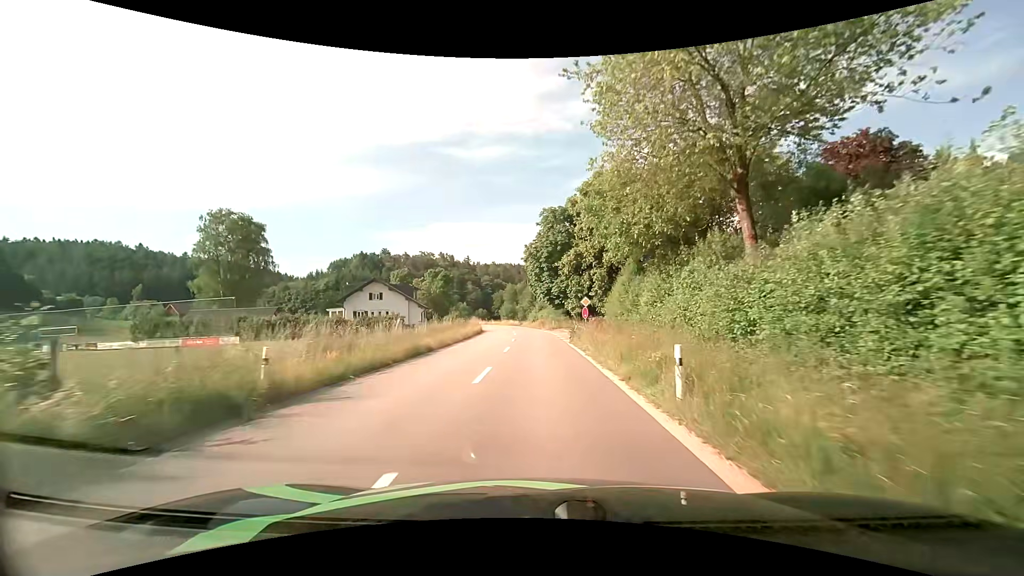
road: tertiary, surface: asphalt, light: Day
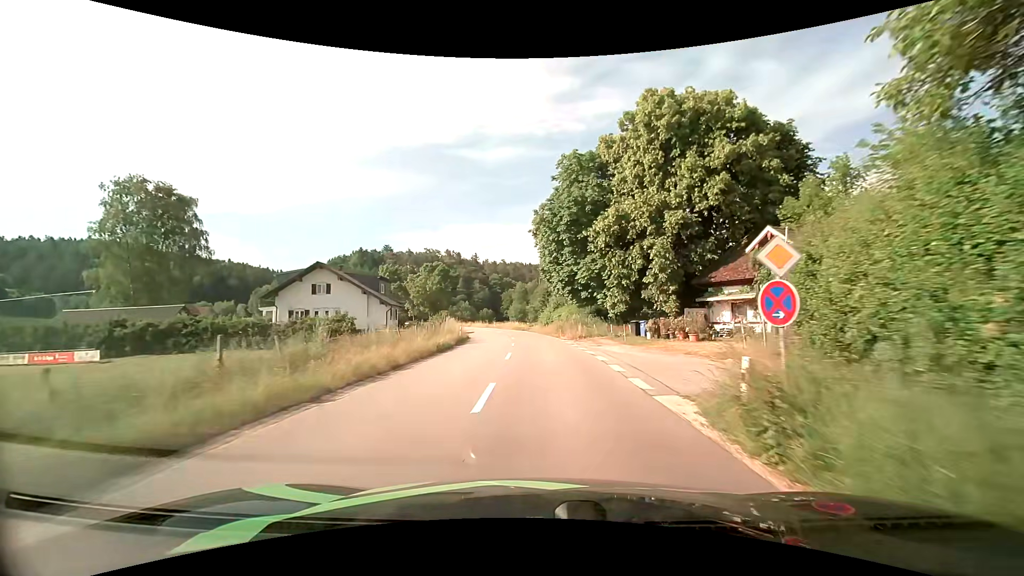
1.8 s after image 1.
(-0.3, +20.9) m; -1°
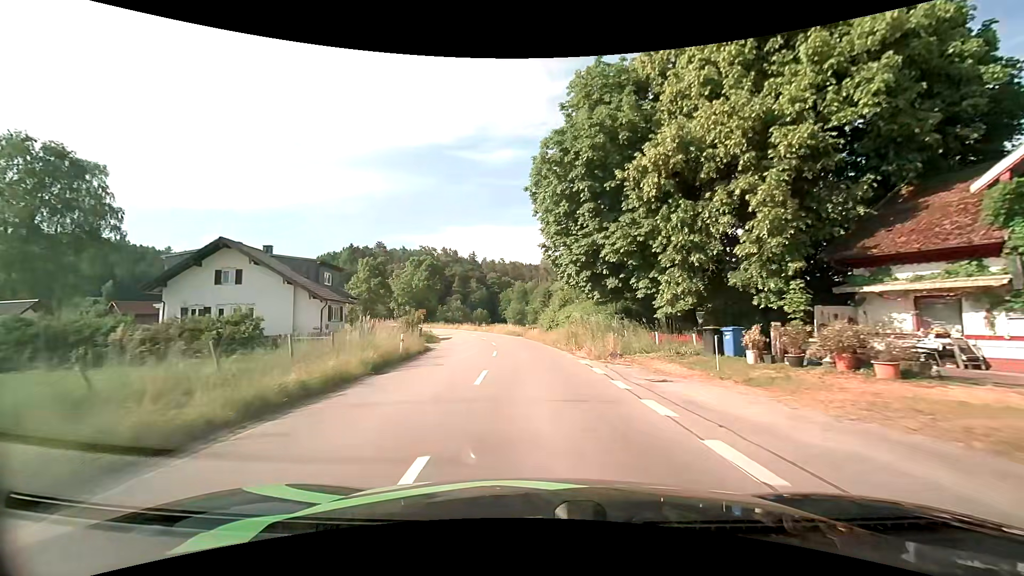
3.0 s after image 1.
(+0.1, +14.3) m; 0°
(0, +10) (-1, +20) (-1, +30) (-3, +40) (-5, +50) (-8, +59) (-11, +69) (-15, +78) (-19, +87) (-23, +96) m
